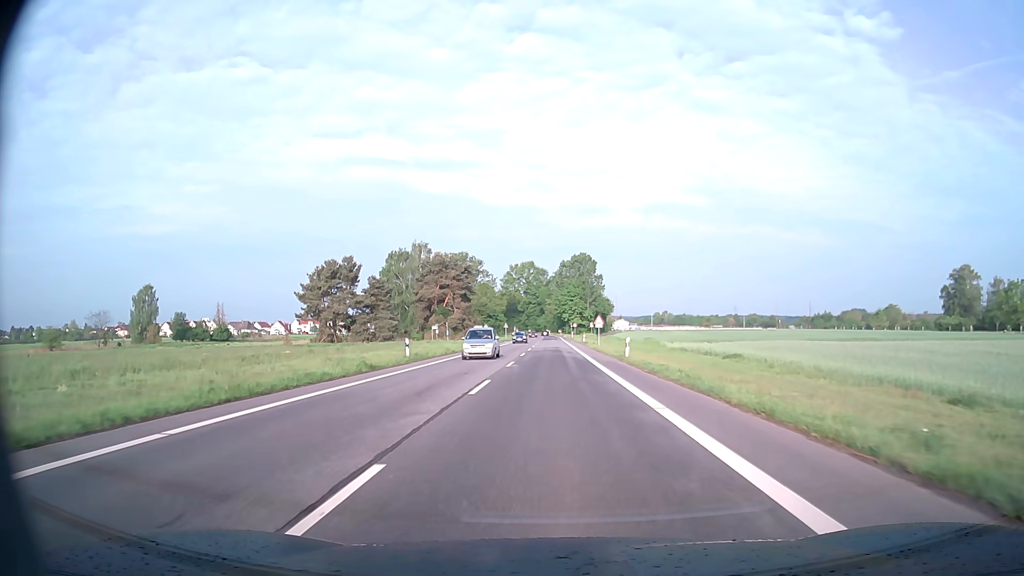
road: secondary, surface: asphalt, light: Day
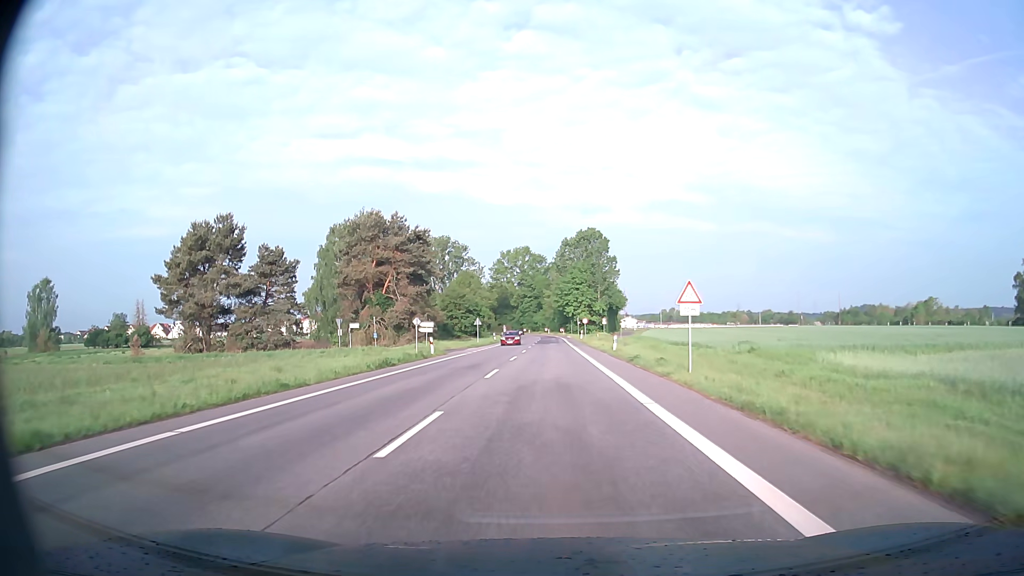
(0.0, +42.5) m; 0°
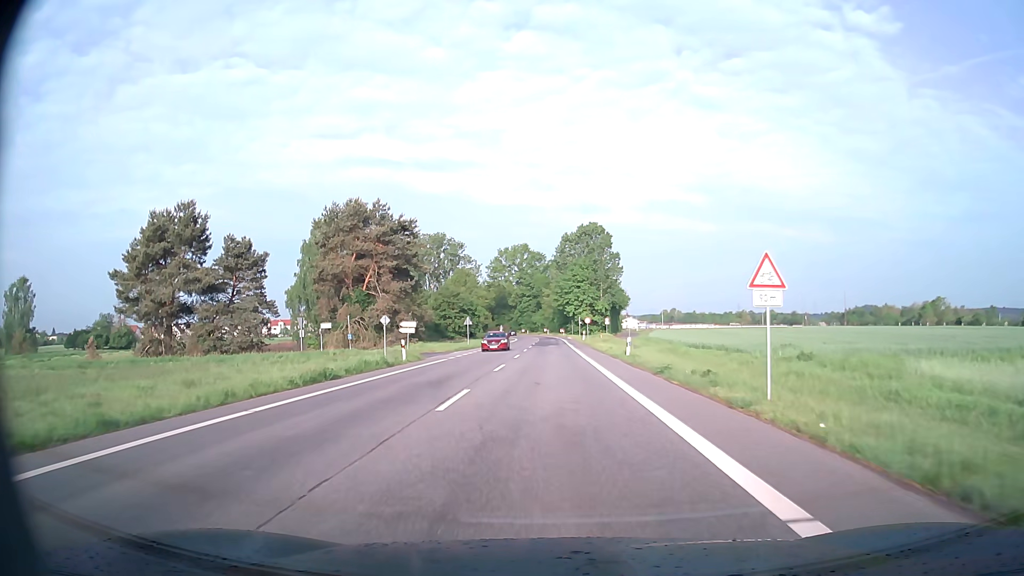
(0.0, +7.8) m; 0°
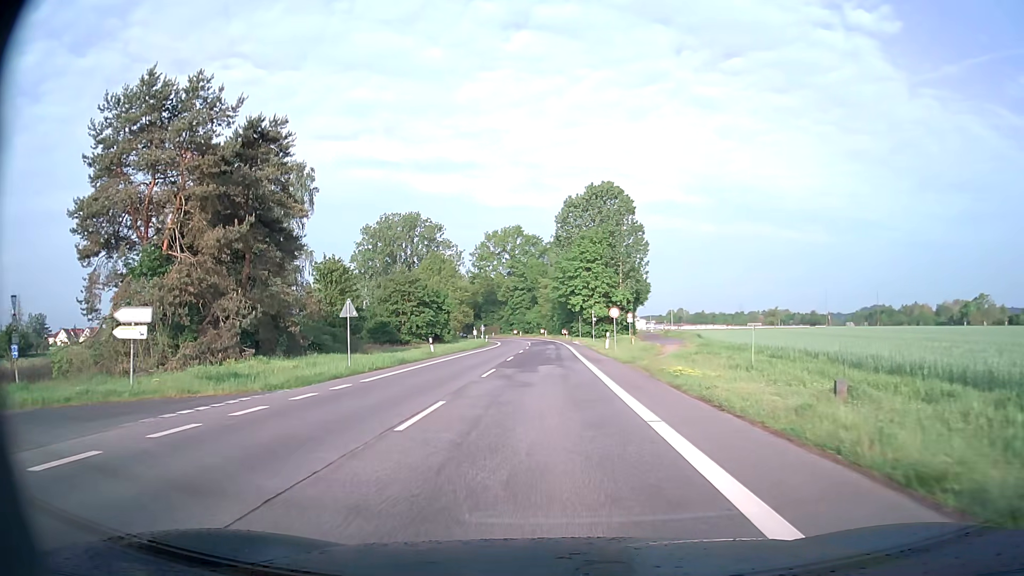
(0.0, +37.6) m; 0°
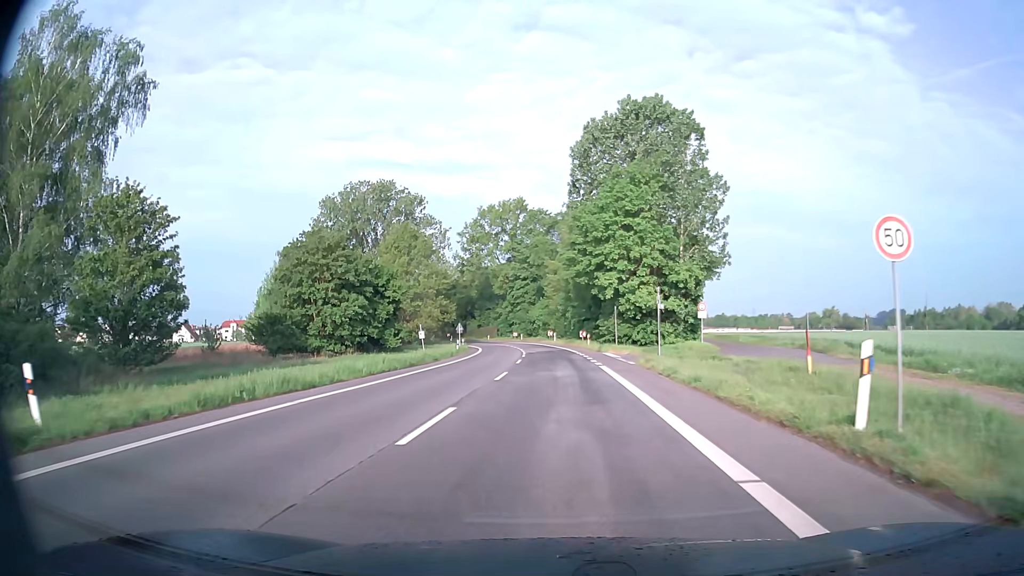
(-0.4, +36.7) m; -1°
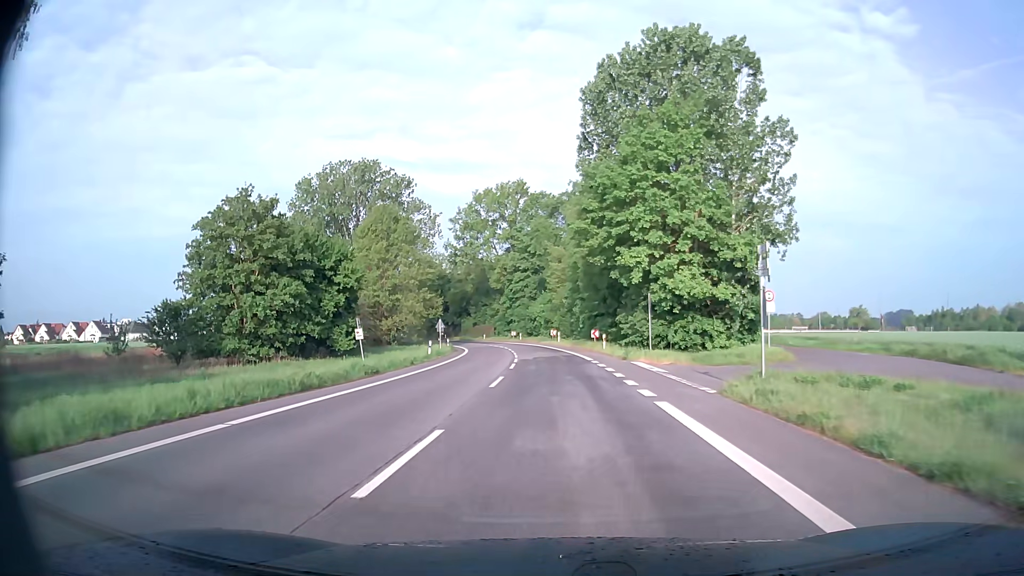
(-0.1, +14.5) m; 0°
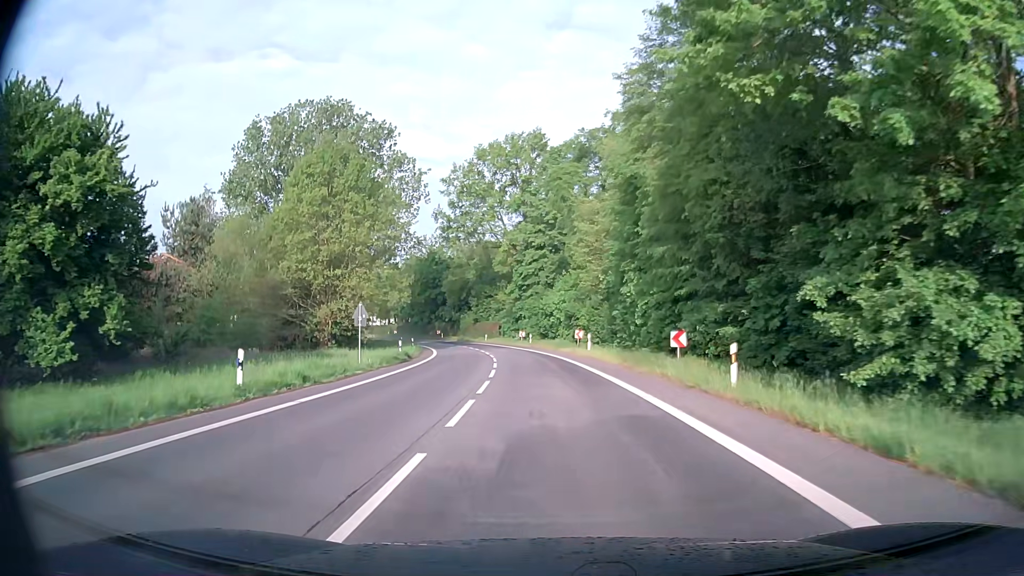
(-0.4, +29.0) m; -2°
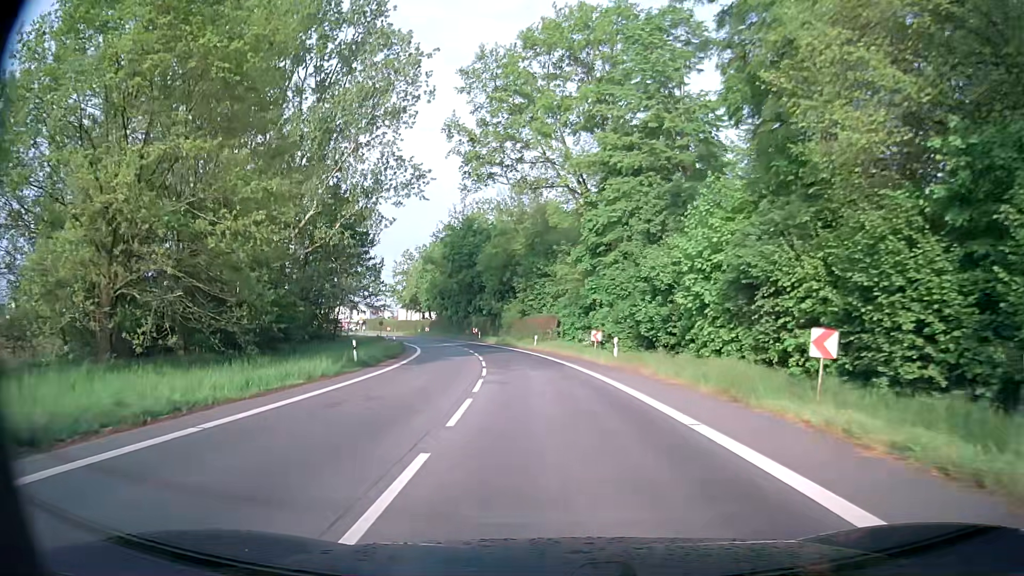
(-1.6, +36.2) m; -6°
(0, +10) (-1, +20) (-1, +30) (-3, +40) (-4, +50) (-6, +60) (-9, +69) (-12, +79) (-15, +88) (-18, +98) m
